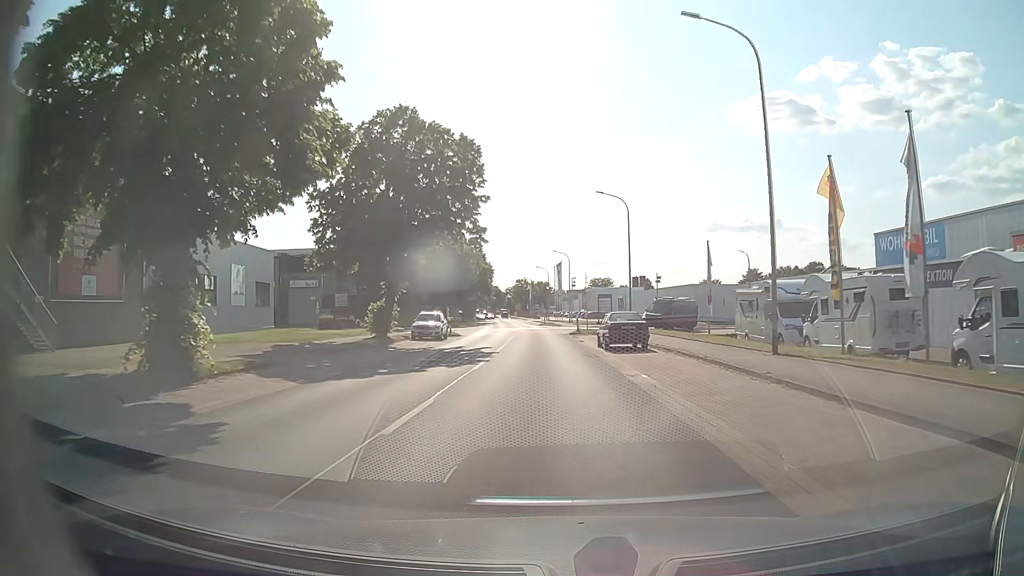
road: tertiary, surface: asphalt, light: Day
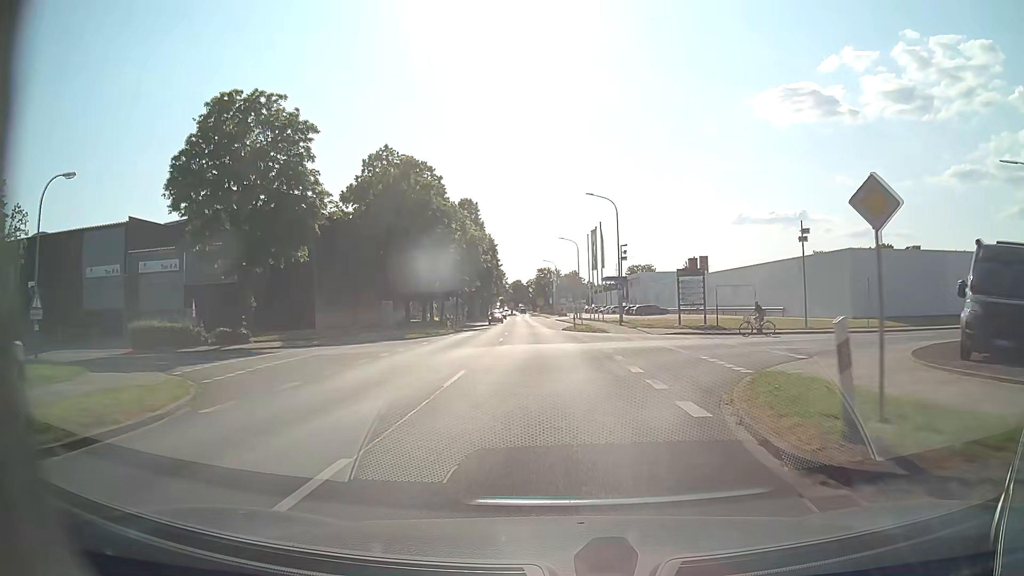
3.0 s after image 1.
(-1.0, +40.5) m; -2°
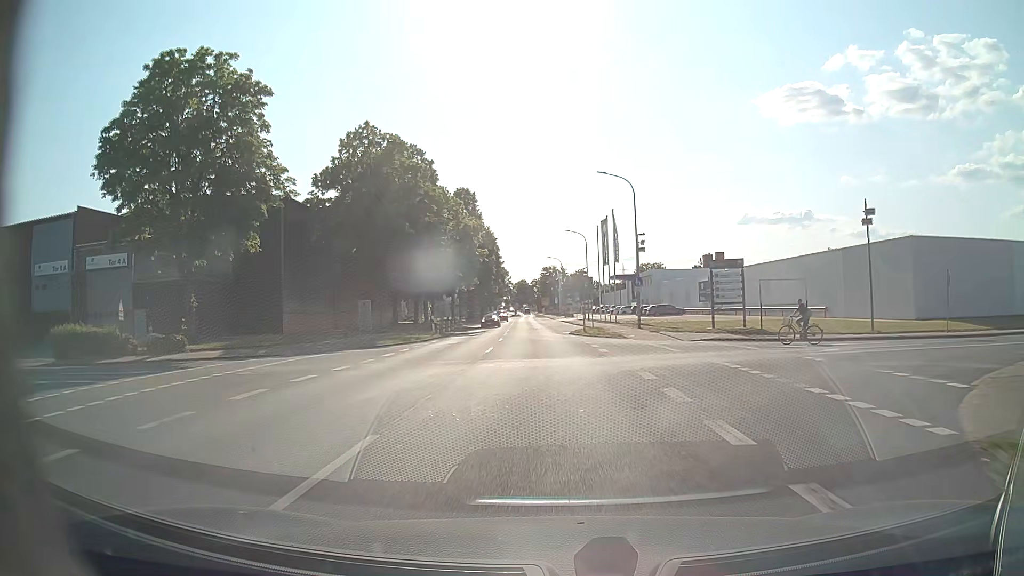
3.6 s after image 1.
(0.0, +7.9) m; -1°
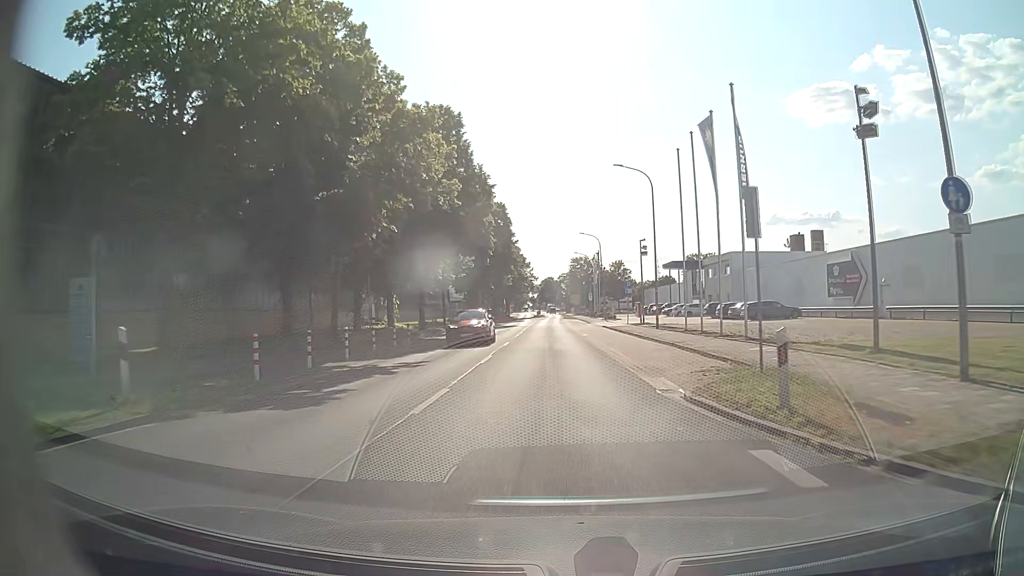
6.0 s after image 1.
(-0.8, +31.5) m; -2°
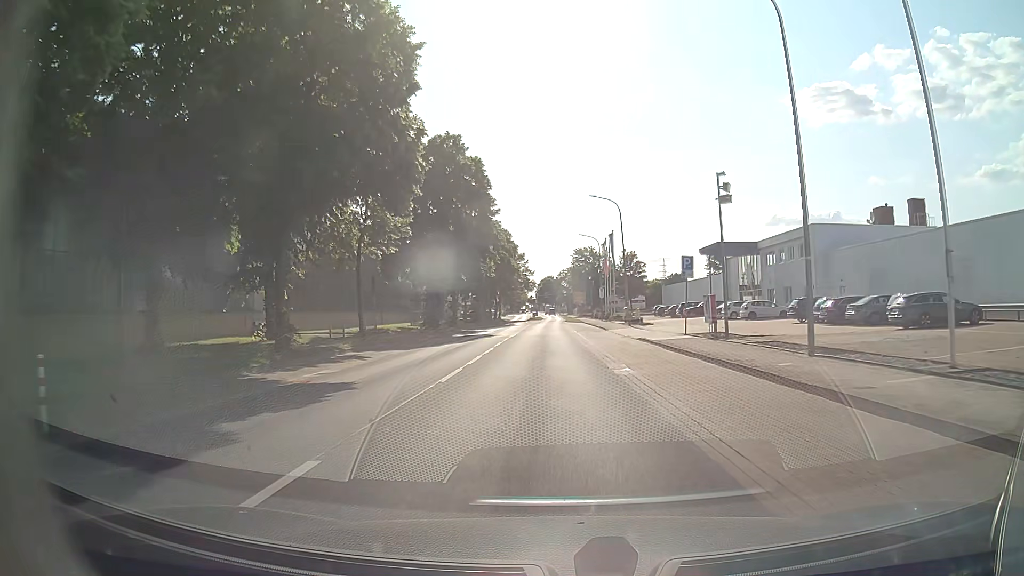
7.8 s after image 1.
(0.0, +24.0) m; 0°
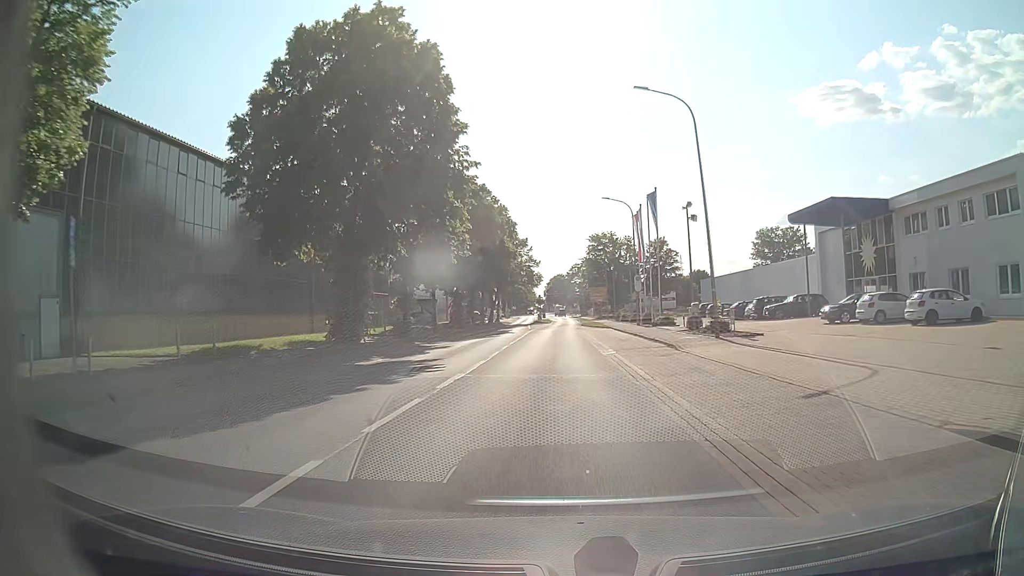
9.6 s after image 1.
(-0.4, +24.1) m; -1°
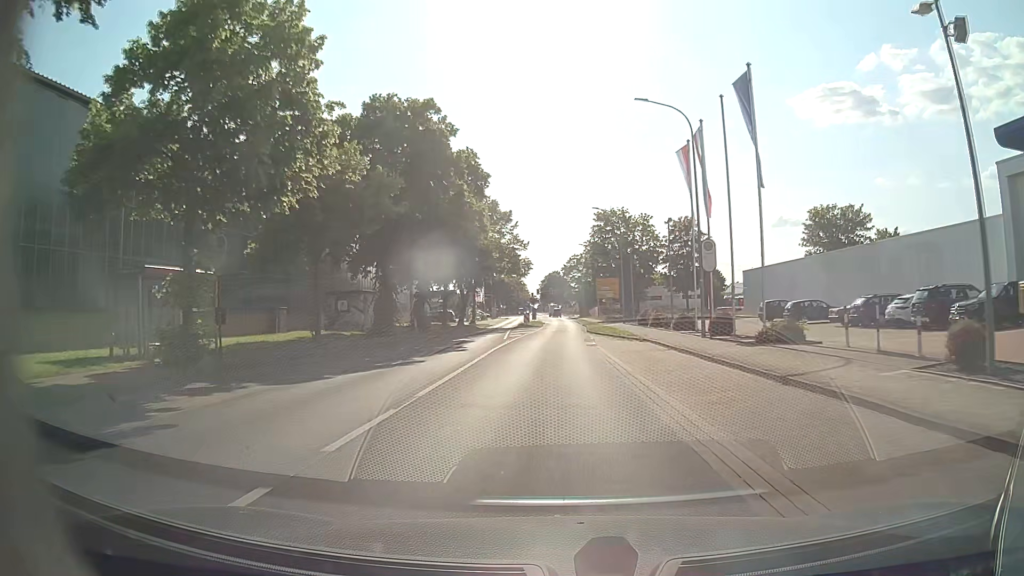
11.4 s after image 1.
(+0.1, +23.7) m; +1°
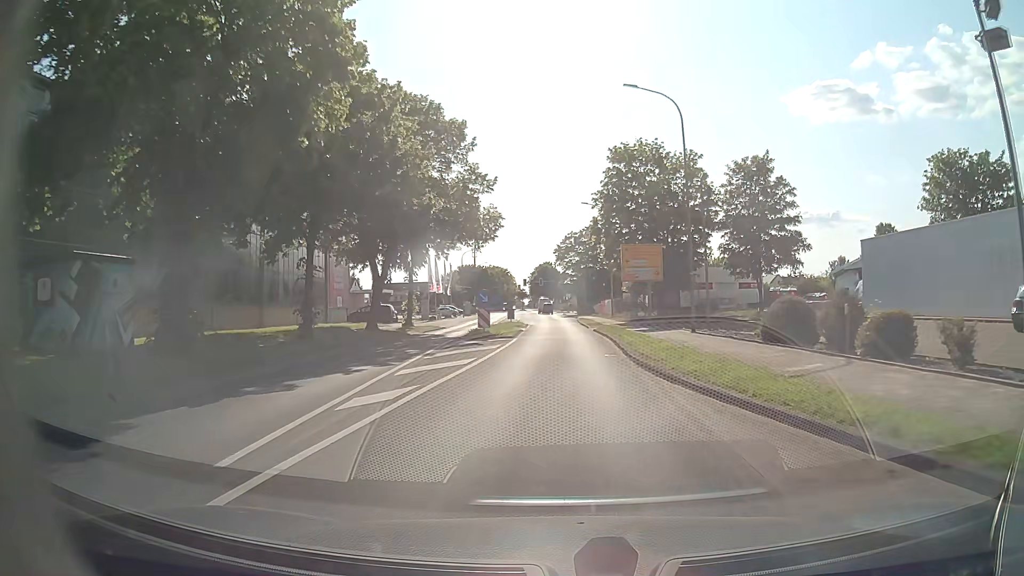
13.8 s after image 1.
(-0.2, +29.9) m; +1°
(0, +10) (0, +20) (0, +30) (0, +40) (0, +50) (0, +60) (-1, +70) (-1, +80) (-1, +90) (-1, +100) m
